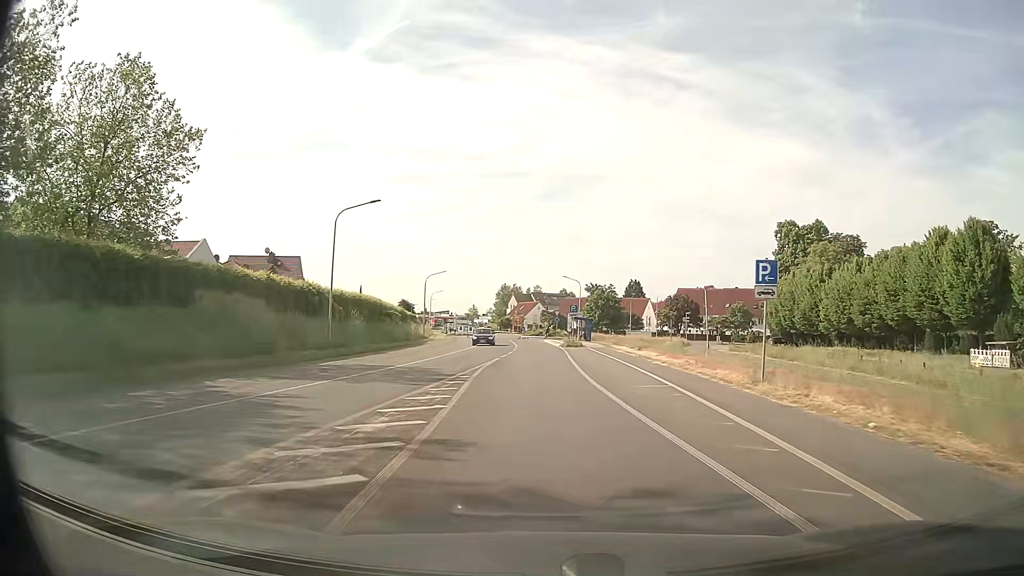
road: tertiary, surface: asphalt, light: Day
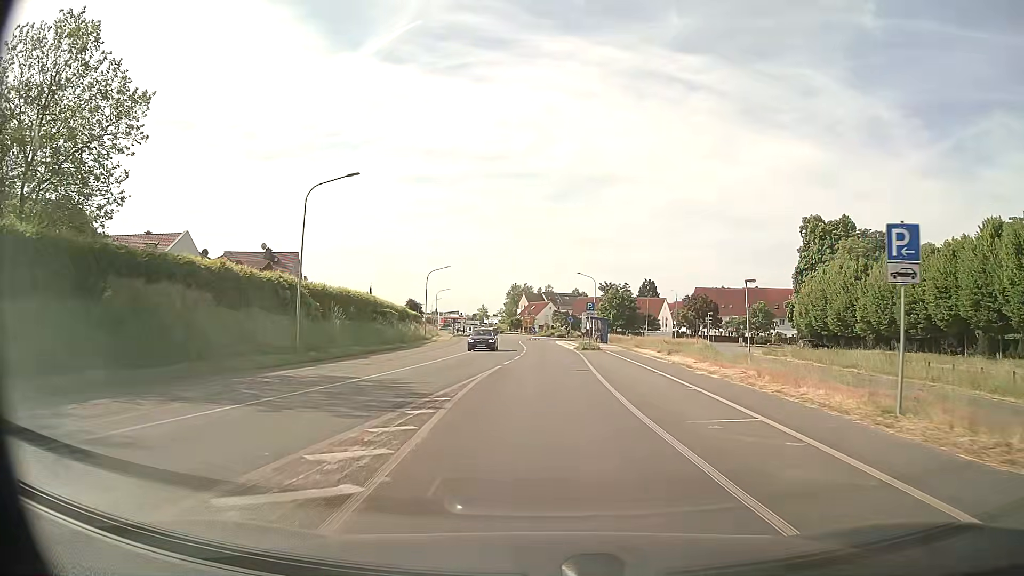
(-0.1, +6.2) m; -1°
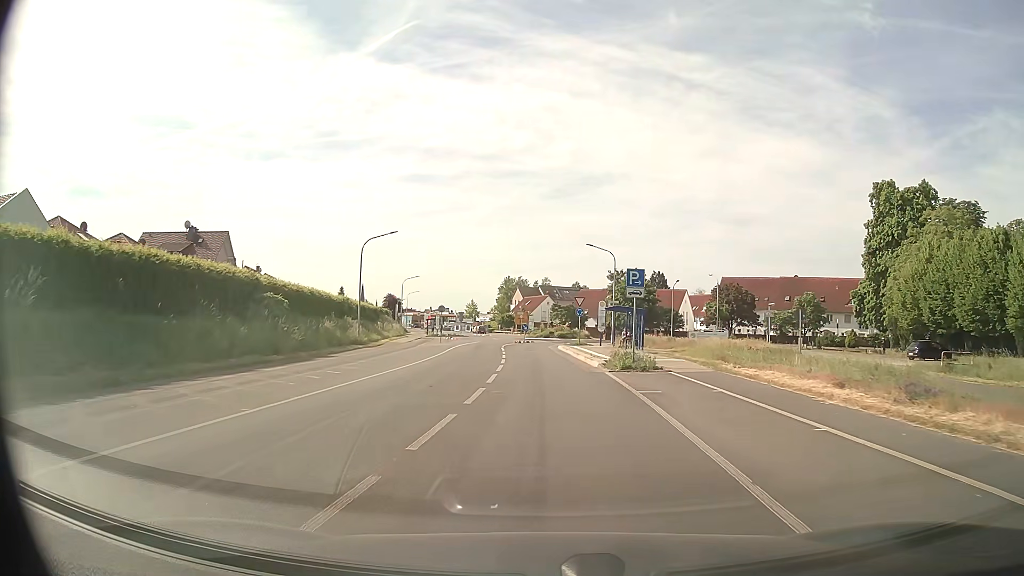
(+0.1, +24.4) m; 0°
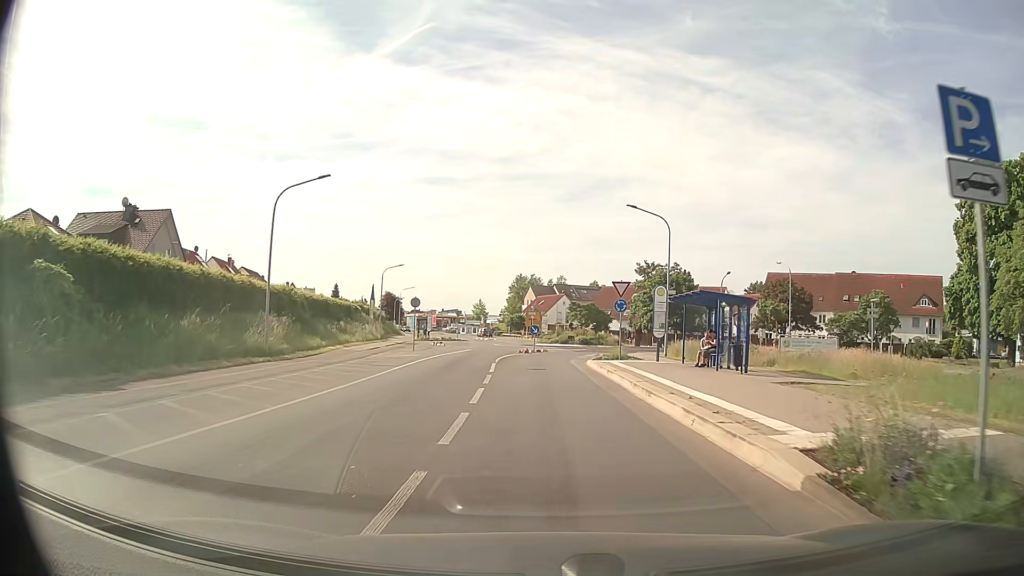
(-0.2, +17.8) m; -1°
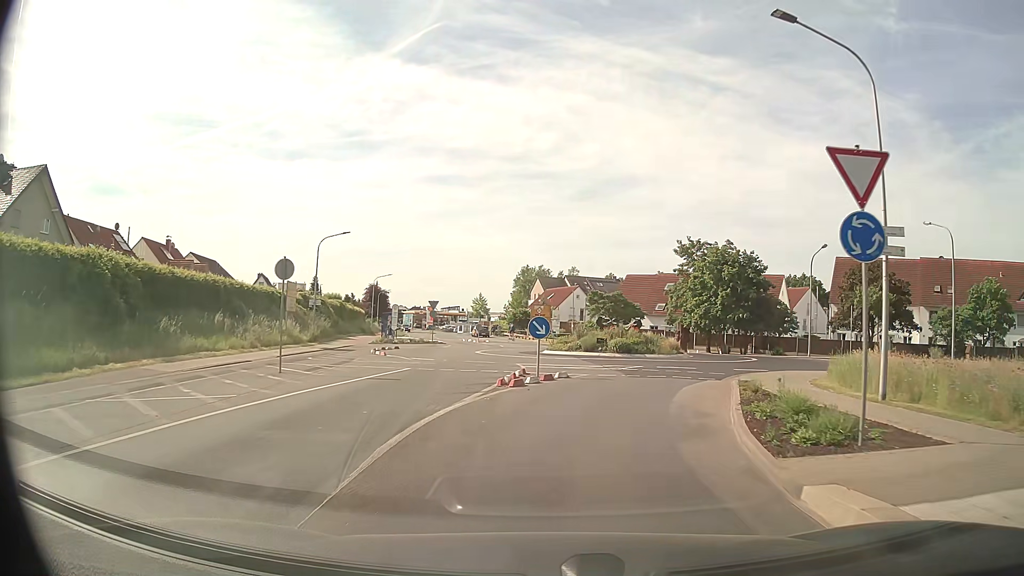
(-0.2, +22.2) m; -1°
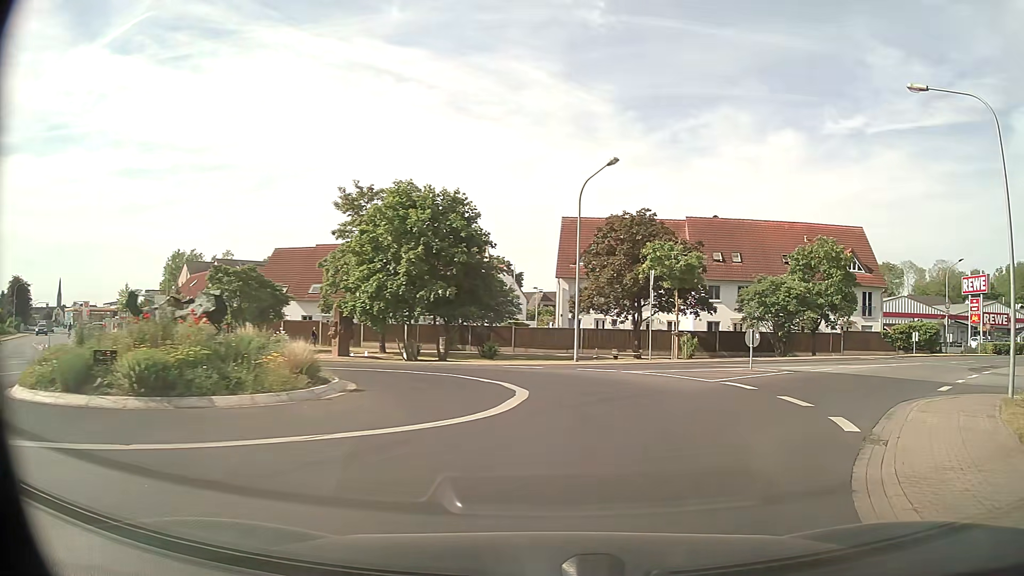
(+4.3, +22.0) m; +28°
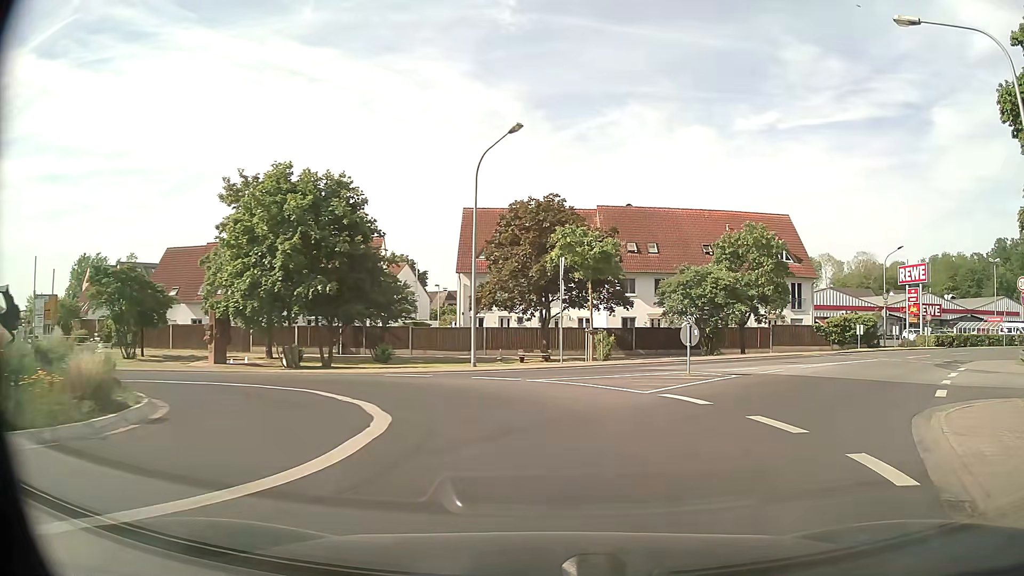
(+0.3, +4.2) m; +9°
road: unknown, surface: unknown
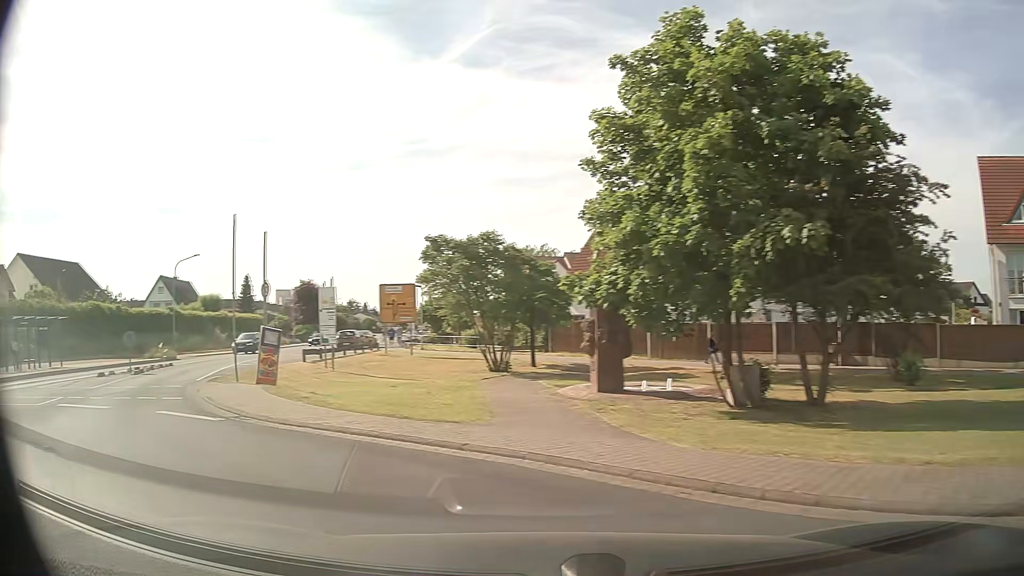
(-3.5, +15.3) m; -41°
(-4, +9) (-11, +16) (-15, +25) (-18, +35) (-20, +44) (-22, +54) (-23, +64) (-23, +74) (-24, +84) (-25, +94) m
